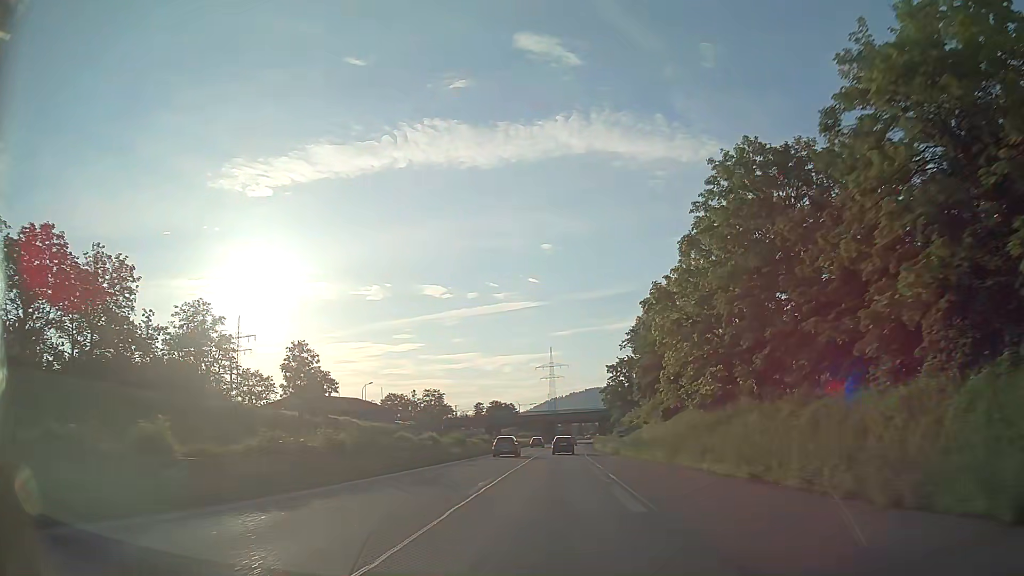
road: trunk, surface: asphalt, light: Day
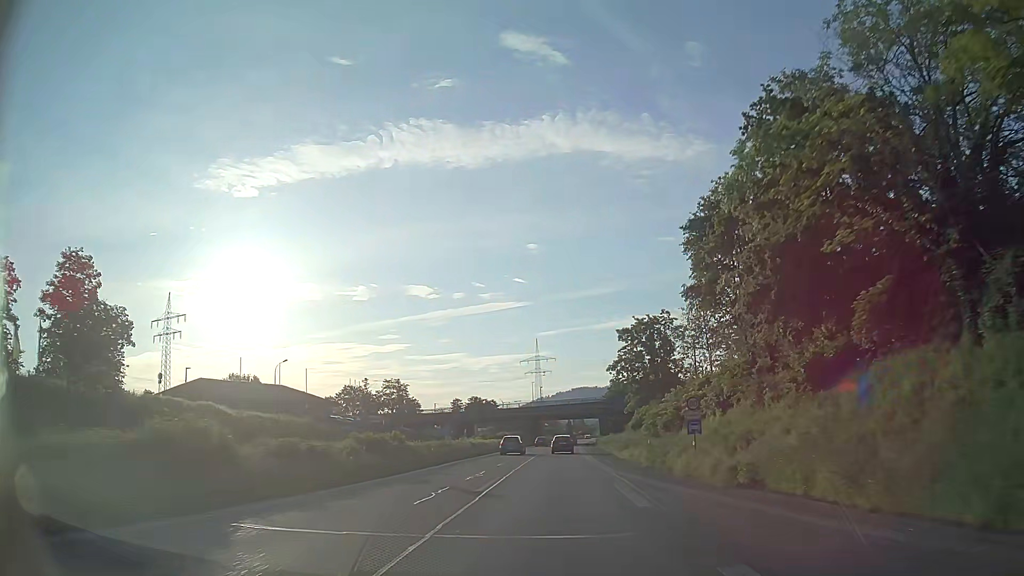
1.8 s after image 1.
(+0.4, +35.6) m; +1°
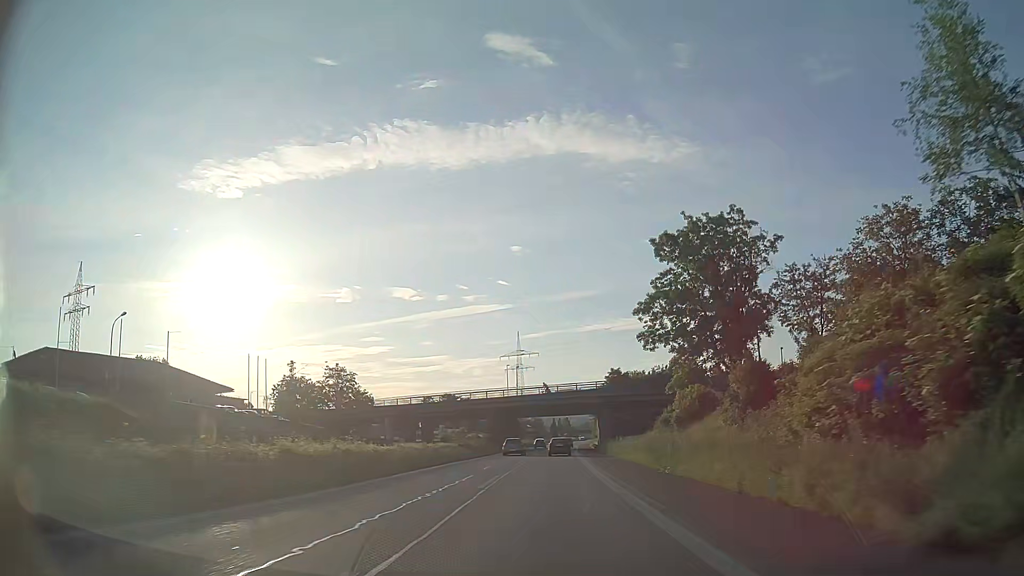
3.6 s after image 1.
(+0.5, +34.5) m; +2°
(0, +10) (0, +20) (0, +30) (0, +40) (0, +50) (+1, +60) (+1, +70) (+1, +80) (+1, +90) (+1, +100) m
